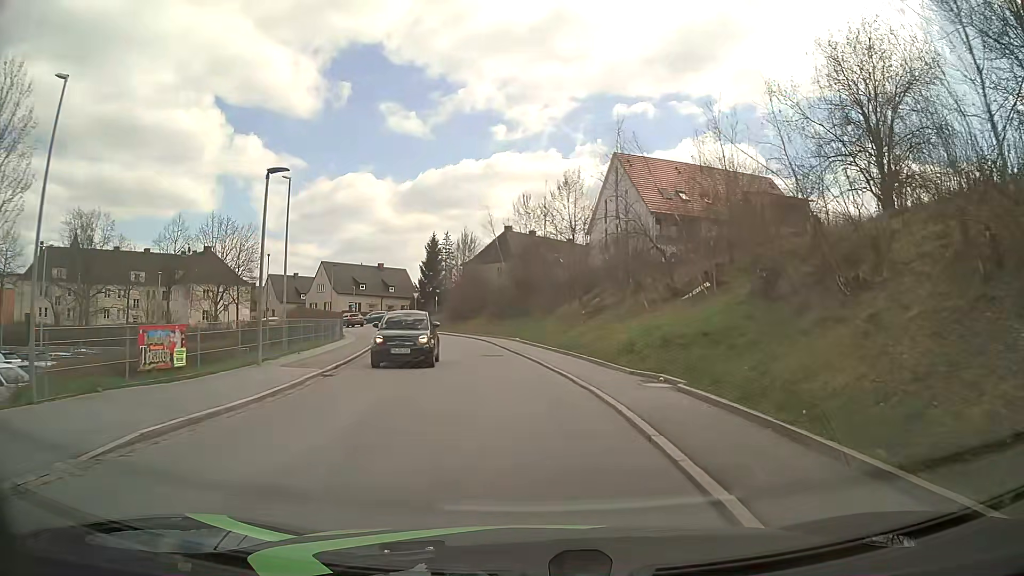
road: residential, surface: asphalt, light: Day
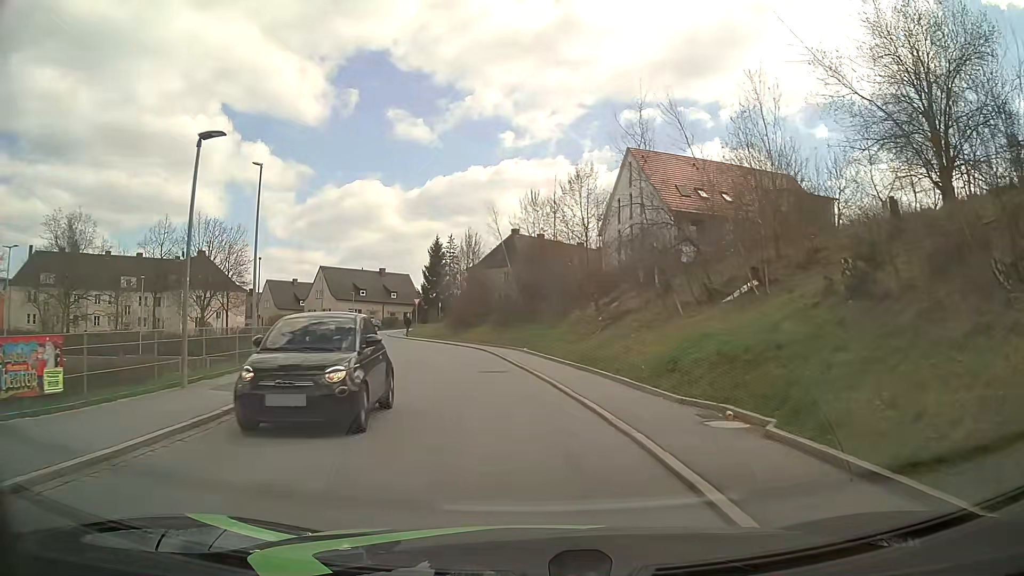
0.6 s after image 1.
(0.0, +4.4) m; -1°
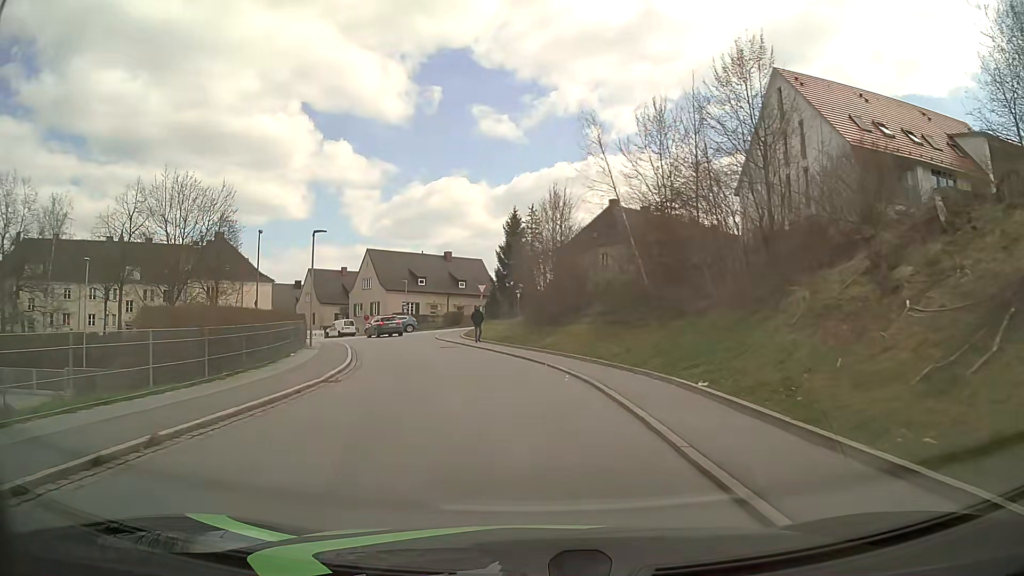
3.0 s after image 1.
(-1.4, +19.5) m; -7°
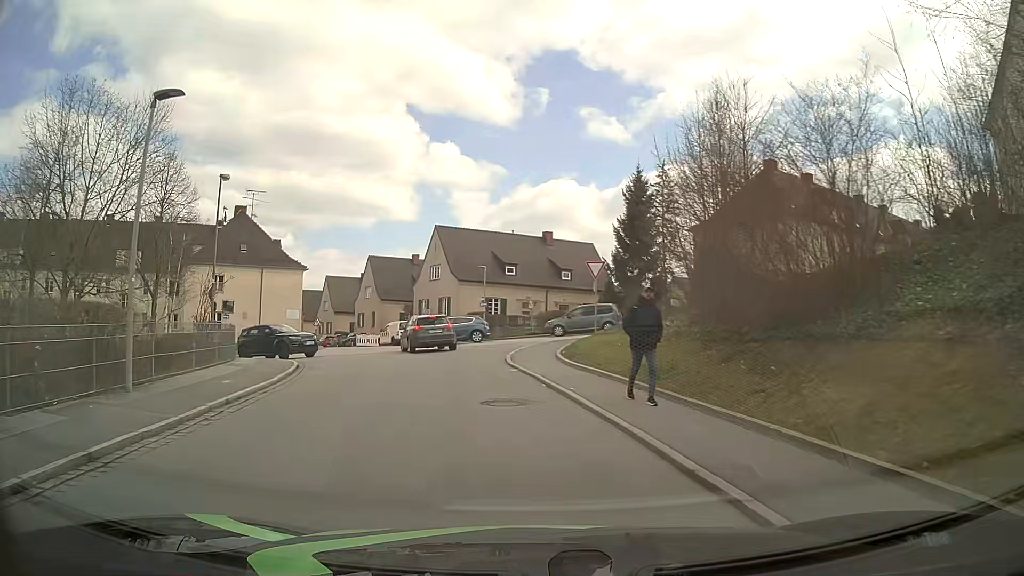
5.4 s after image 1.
(-1.4, +19.6) m; -9°
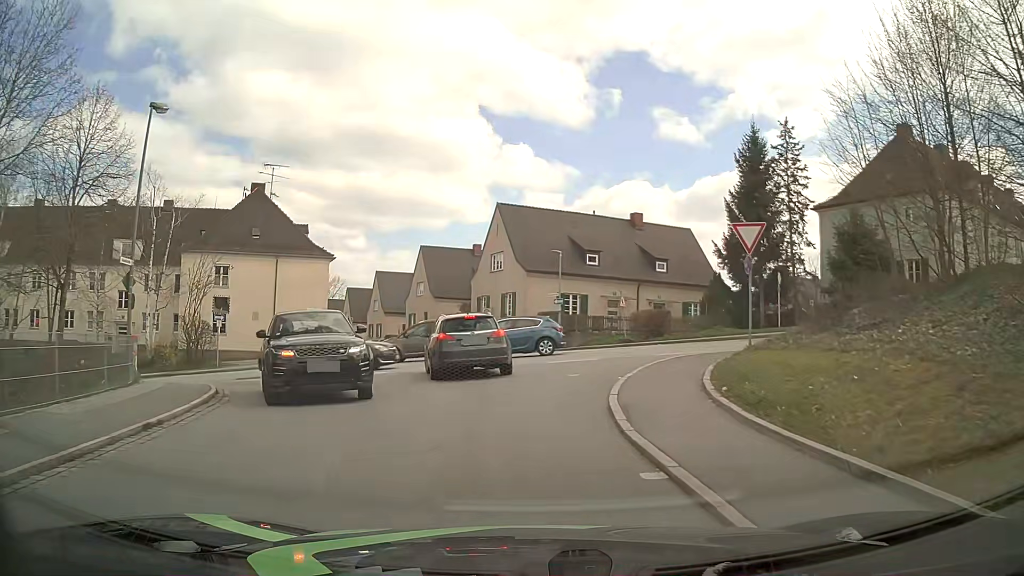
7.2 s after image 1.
(-0.6, +10.8) m; -6°
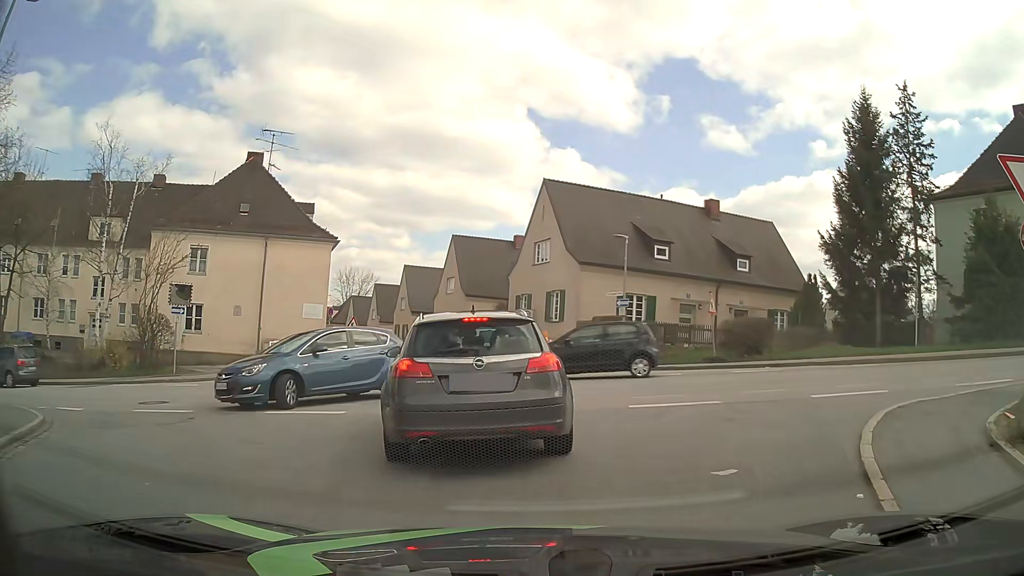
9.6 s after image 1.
(-0.4, +8.2) m; -6°
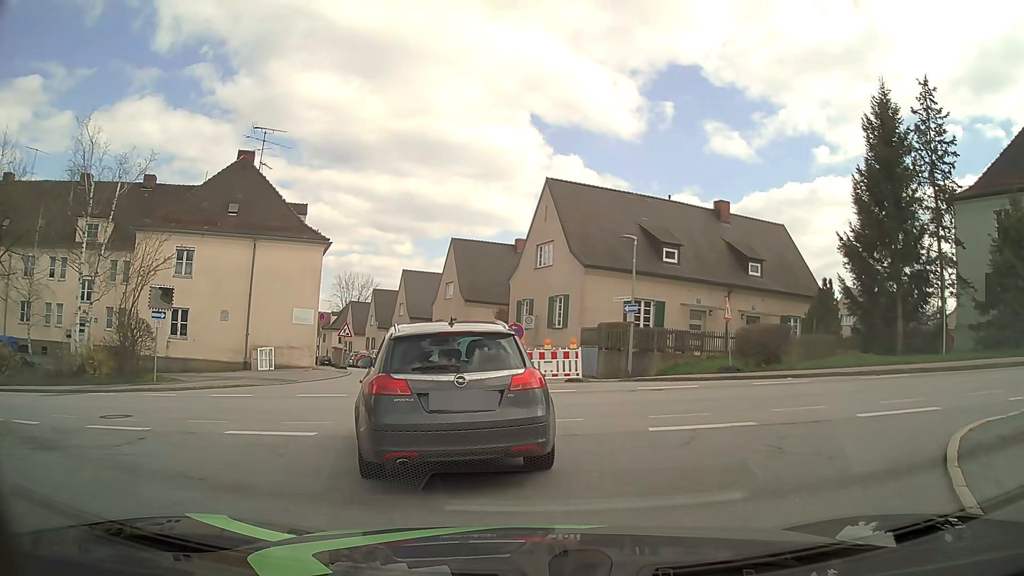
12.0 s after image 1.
(+0.1, +1.6) m; +2°
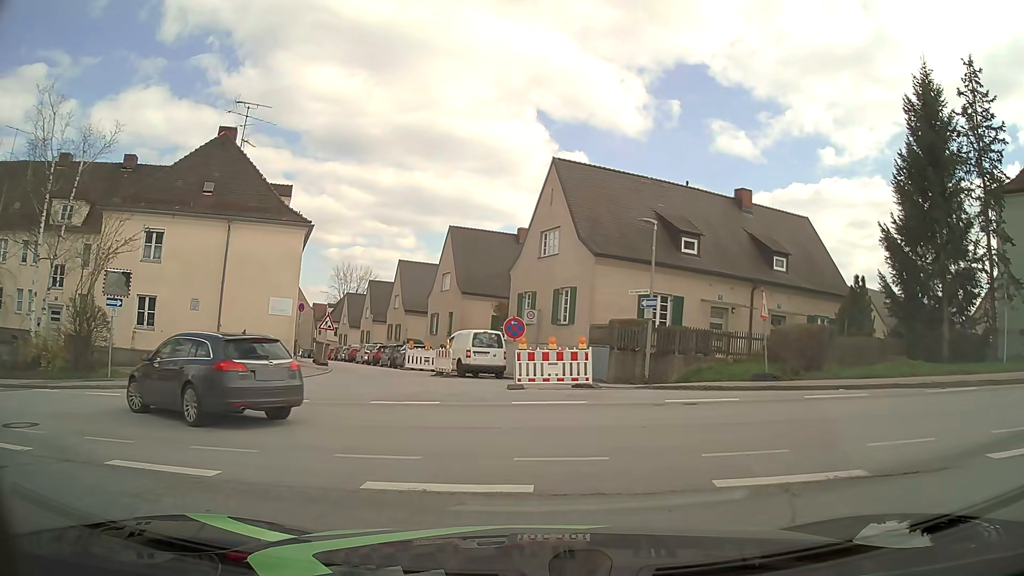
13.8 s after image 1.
(0.0, +3.5) m; -3°
